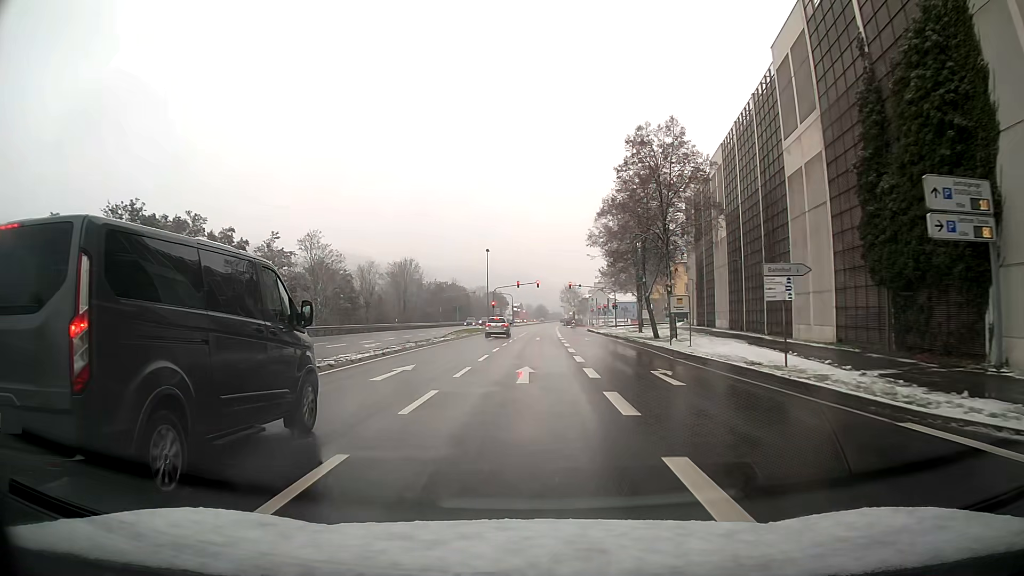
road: primary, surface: asphalt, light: Day
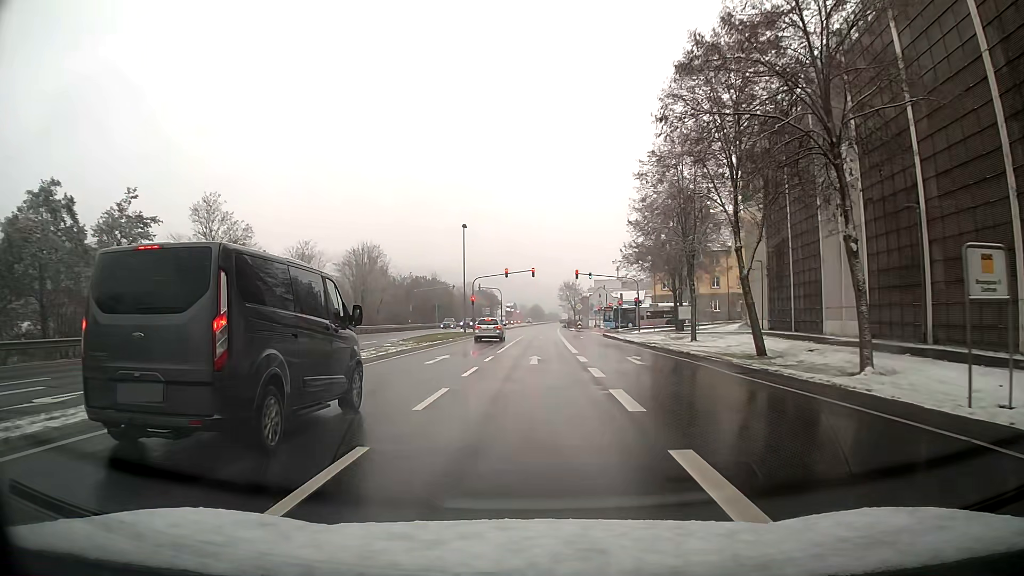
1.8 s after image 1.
(0.0, +23.4) m; +1°
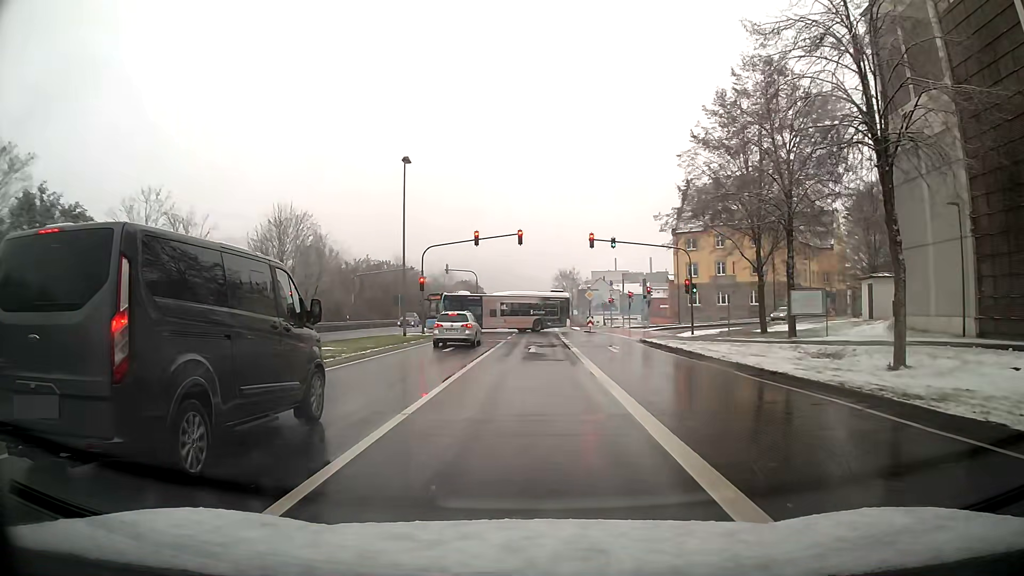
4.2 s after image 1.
(+0.4, +25.3) m; 0°
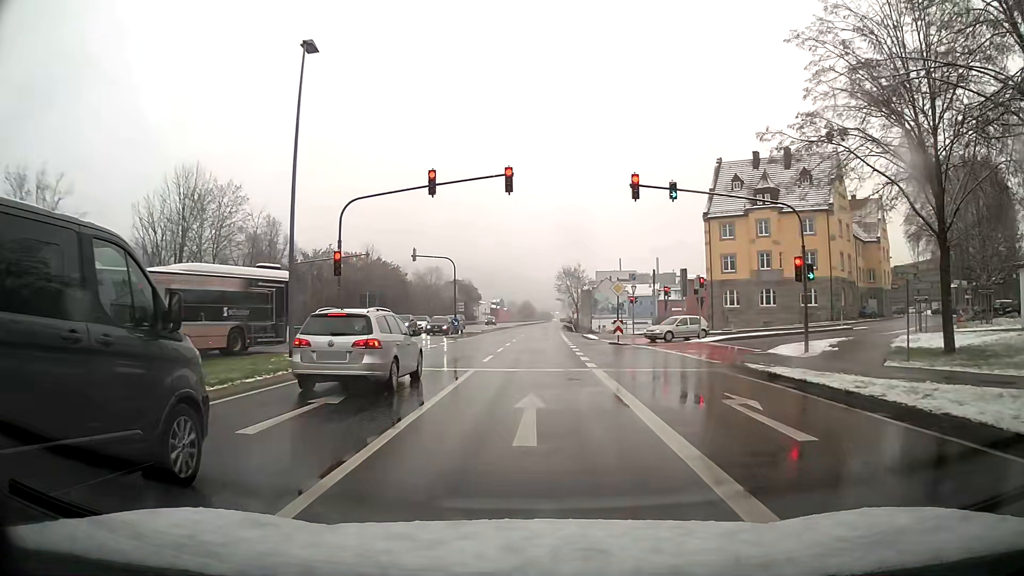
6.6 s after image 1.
(+0.2, +17.4) m; 0°
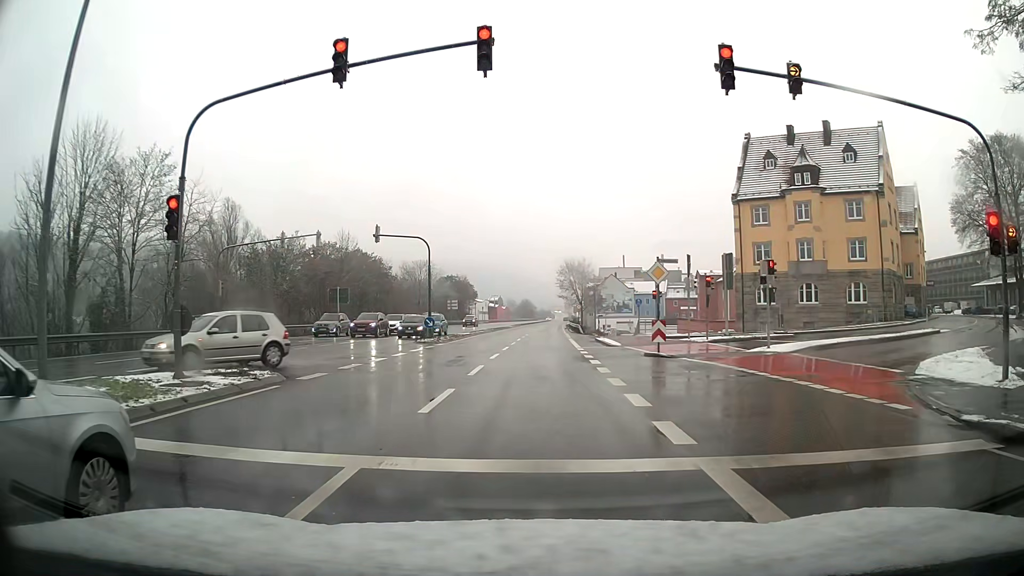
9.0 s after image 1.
(0.0, +11.0) m; +1°
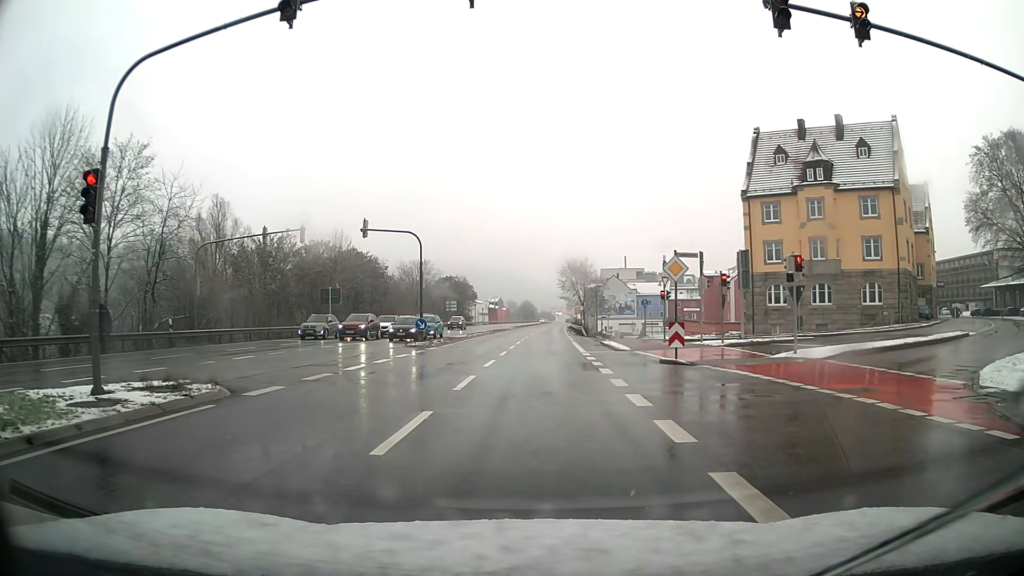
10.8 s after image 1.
(0.0, +2.6) m; 0°
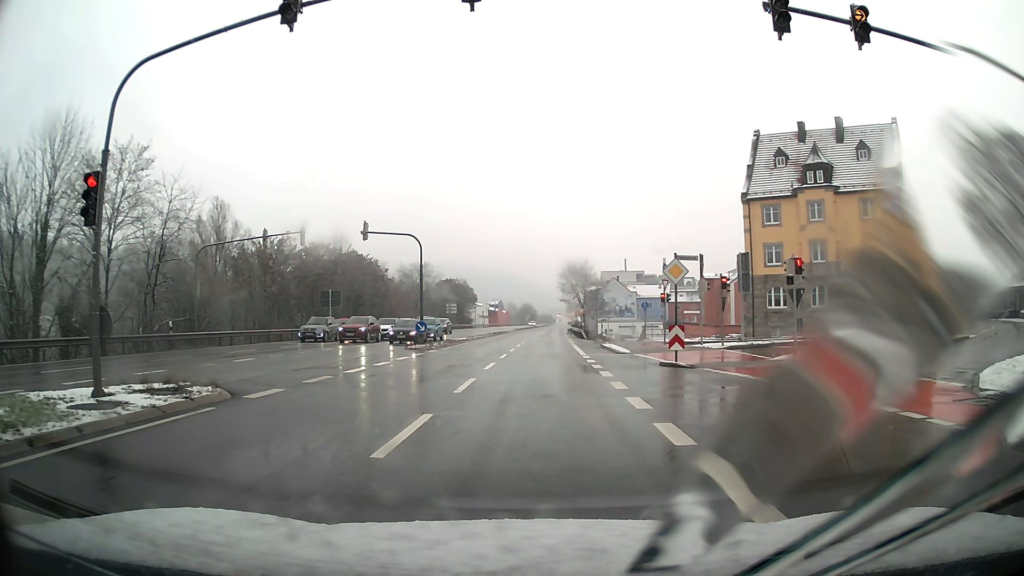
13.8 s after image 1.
(0.0, +0.1) m; 0°
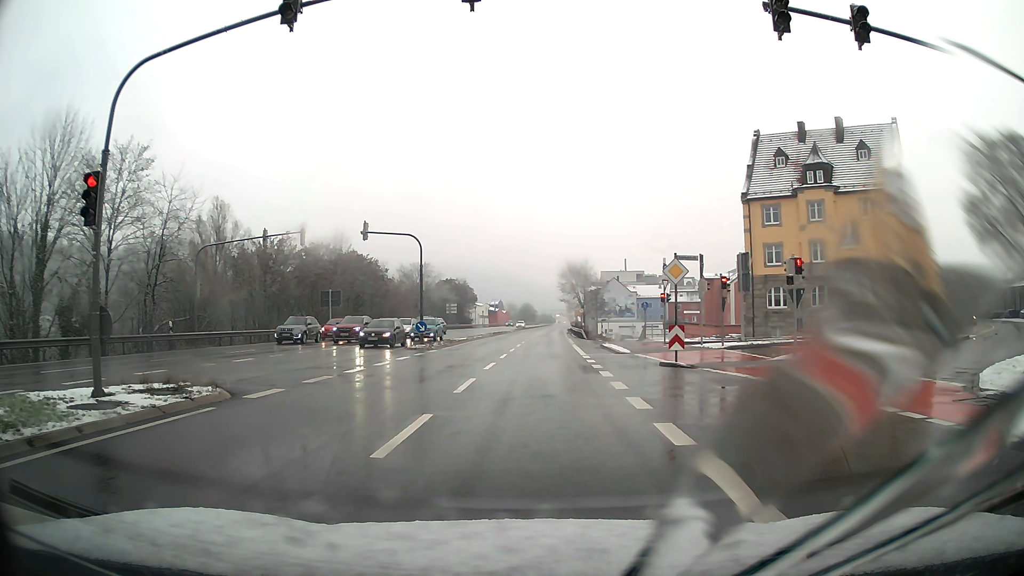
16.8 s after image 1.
(0.0, 0.0) m; 0°
